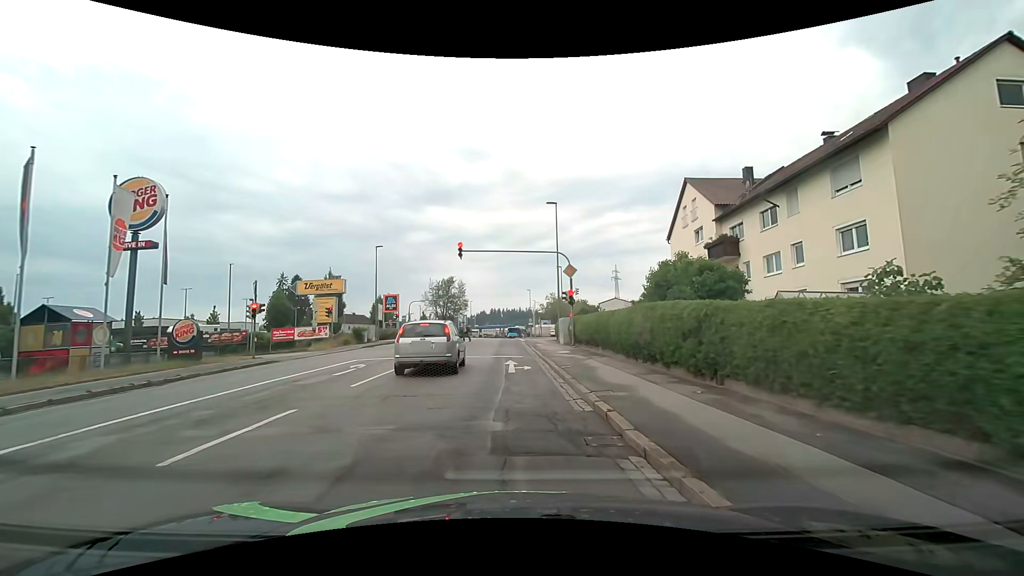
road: tertiary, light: Day
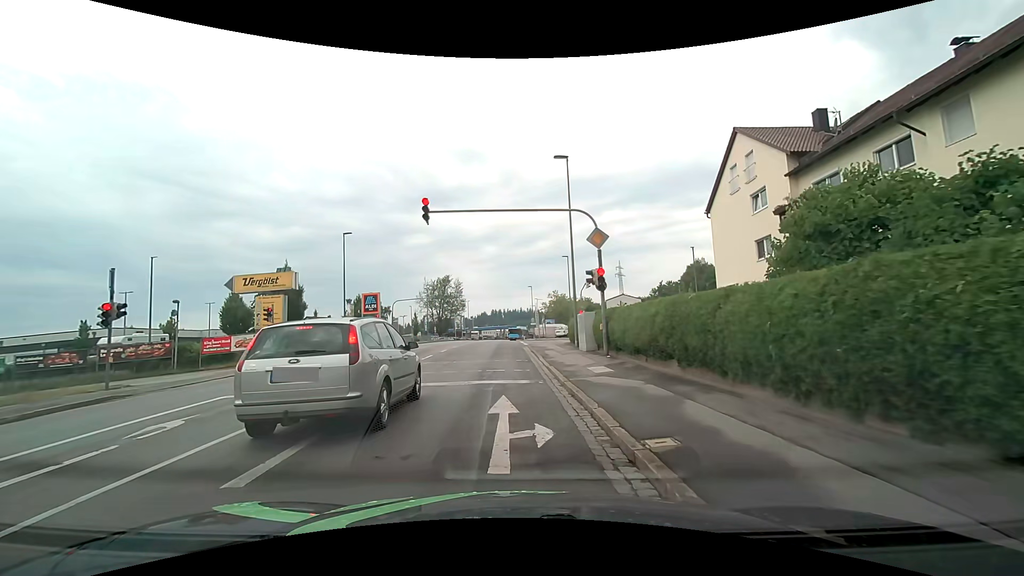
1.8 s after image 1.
(-0.1, +9.5) m; -1°
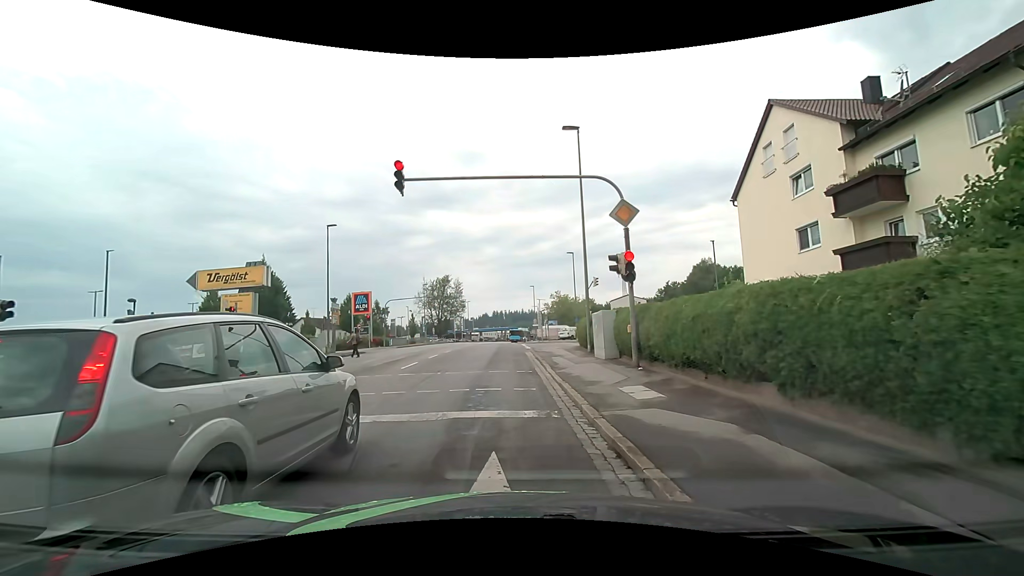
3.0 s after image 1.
(0.0, +4.0) m; +1°
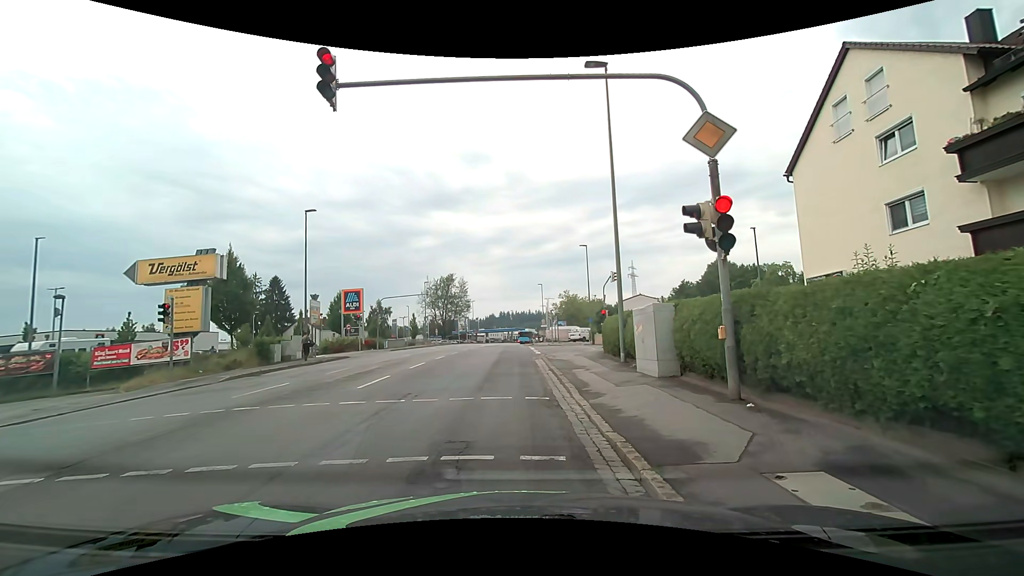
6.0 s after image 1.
(-0.1, +5.4) m; -1°
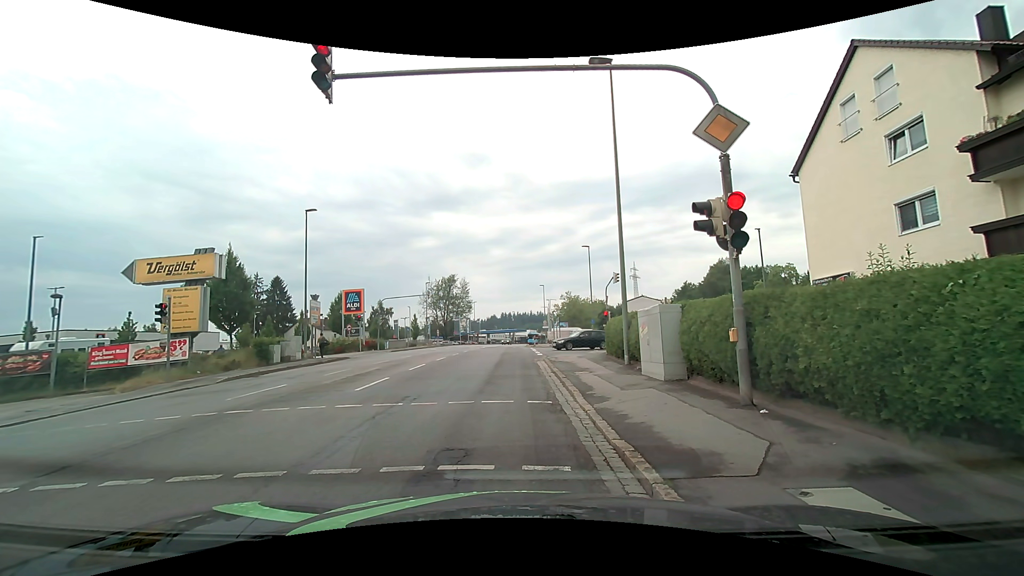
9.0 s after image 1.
(0.0, +0.4) m; 0°
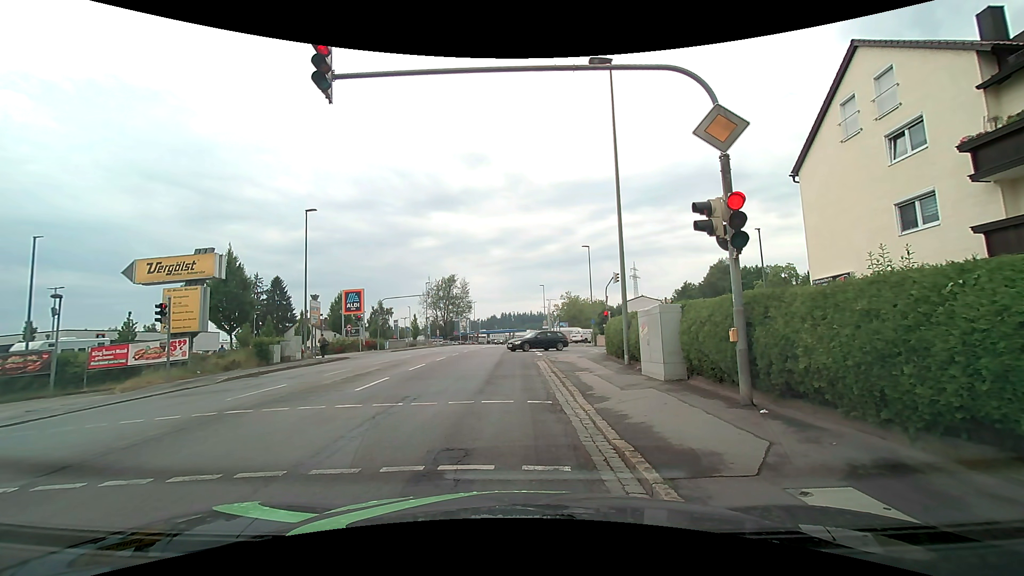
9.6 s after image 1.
(0.0, 0.0) m; 0°
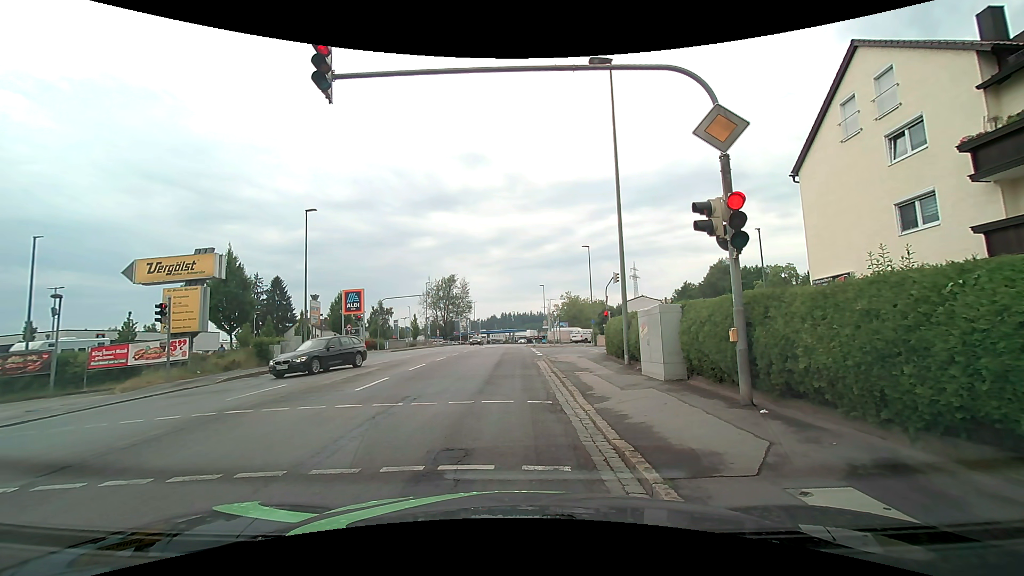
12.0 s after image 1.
(0.0, 0.0) m; 0°
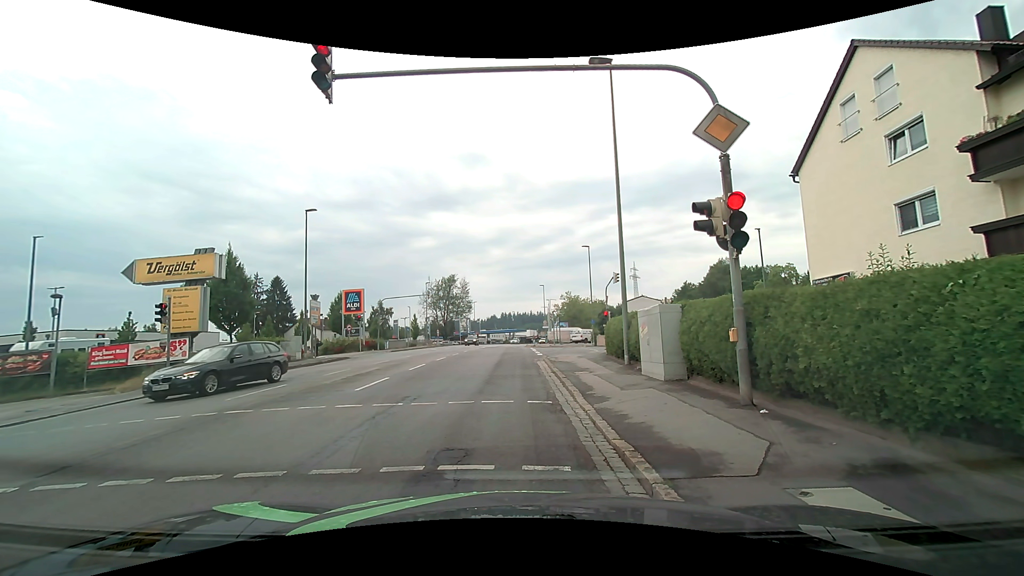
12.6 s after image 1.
(0.0, 0.0) m; 0°
(0, +10) (0, +20) (-1, +30) (-1, +40) (-1, +50) (-1, +60) (-1, +70) (-1, +80) (-1, +90) (-1, +100) m
